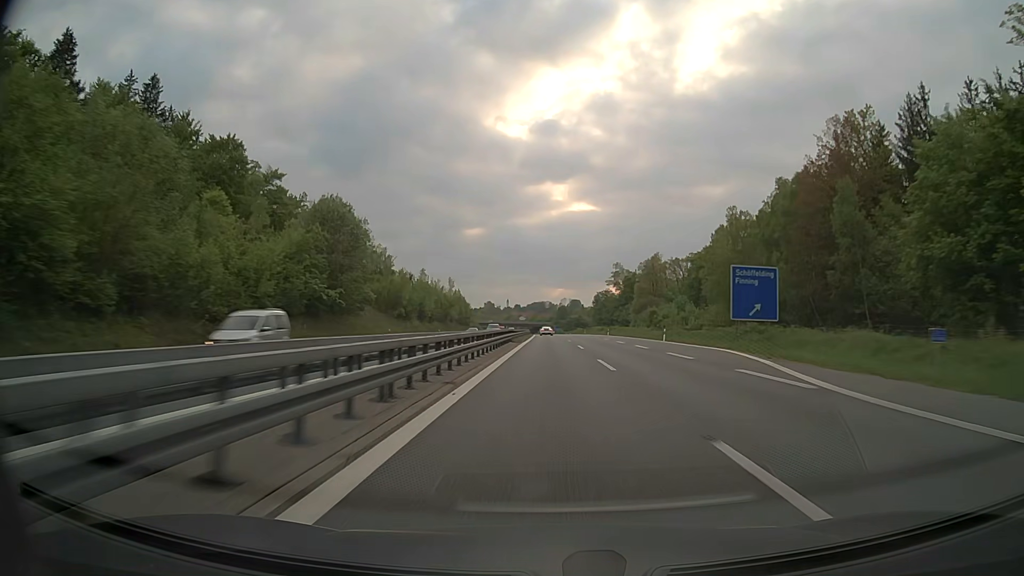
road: motorway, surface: asphalt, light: Day
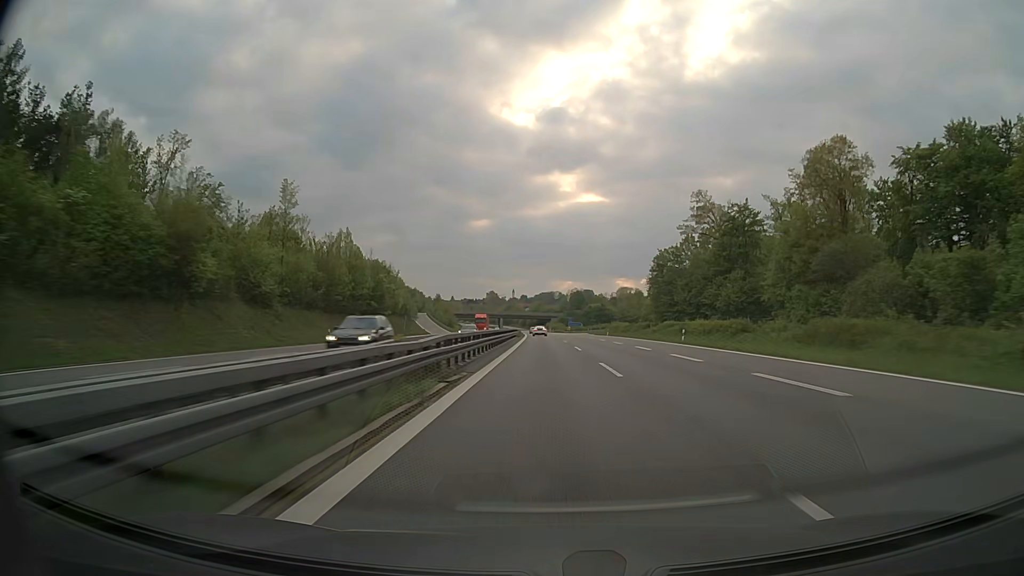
(-0.3, +110.1) m; -1°
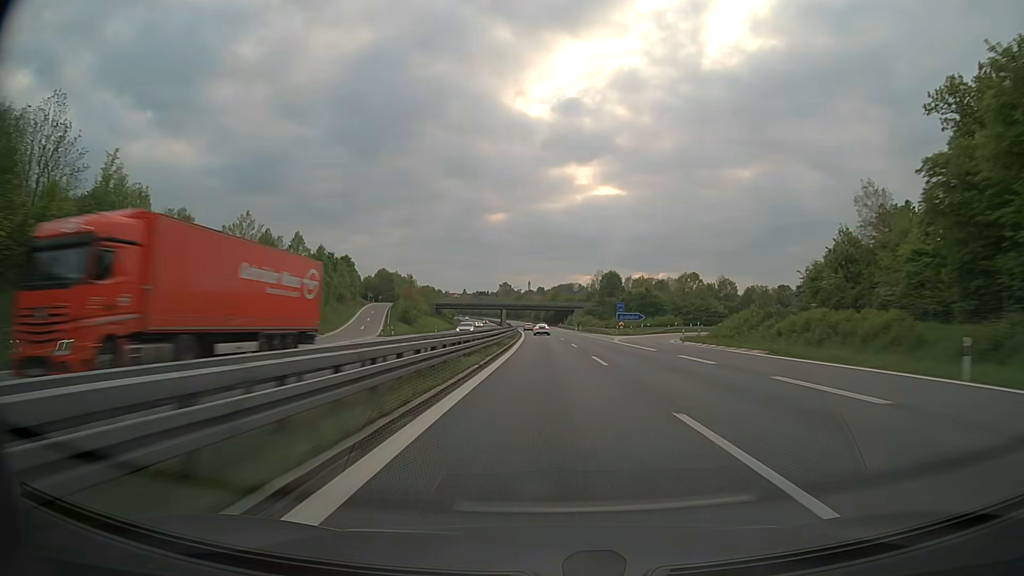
(-1.1, +84.8) m; -1°
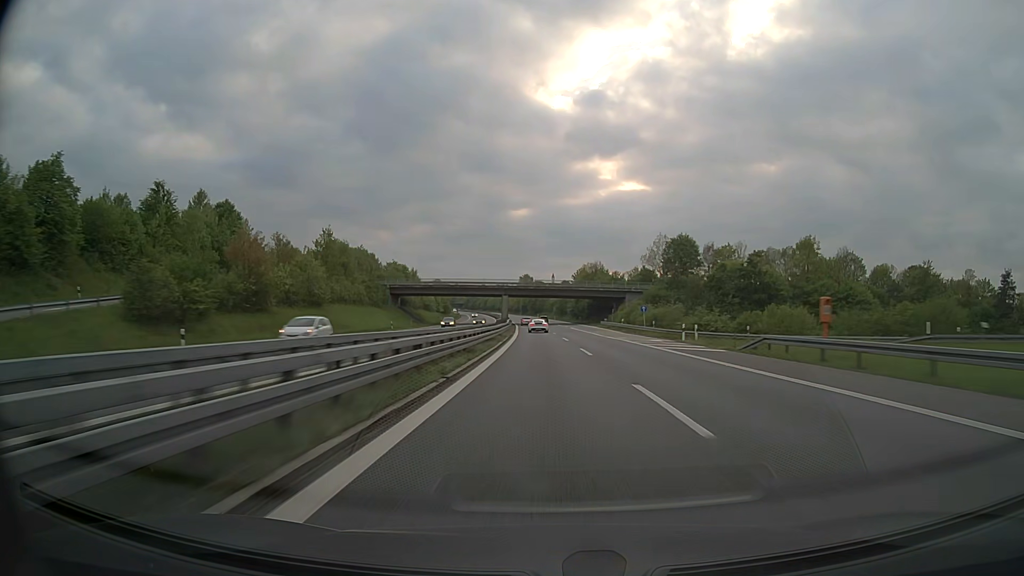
(-1.4, +85.6) m; -2°
(0, +10) (0, +20) (0, +30) (0, +40) (-1, +50) (-1, +60) (-1, +70) (-2, +80) (-2, +90) (-3, +100) m
